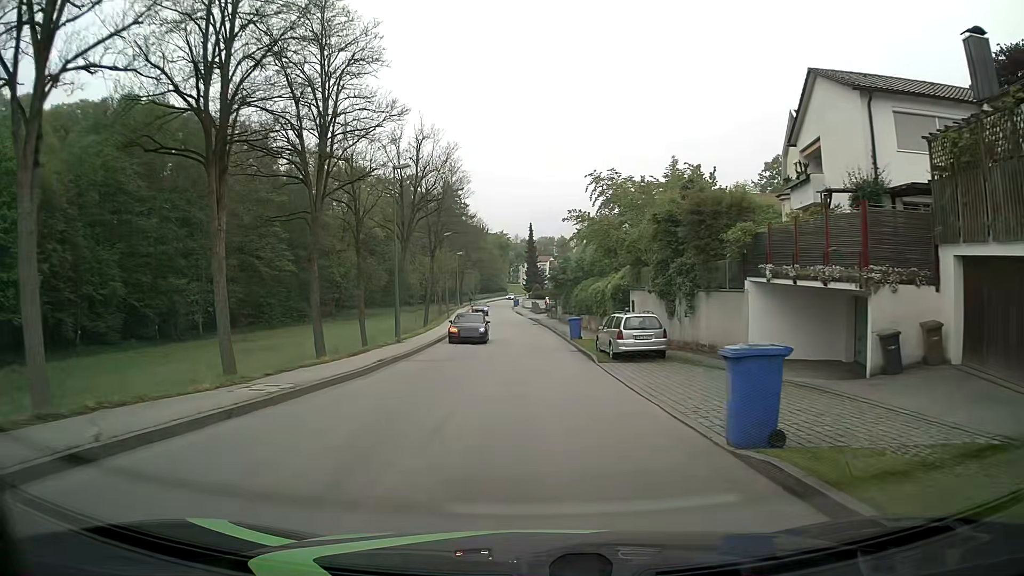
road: unclassified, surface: asphalt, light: Day
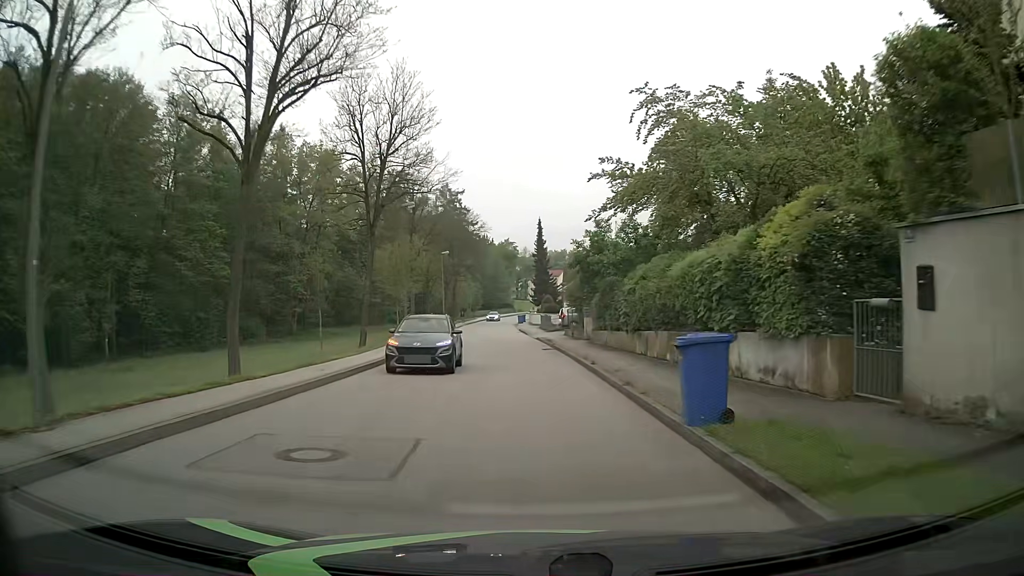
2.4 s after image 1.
(+0.2, +23.7) m; 0°
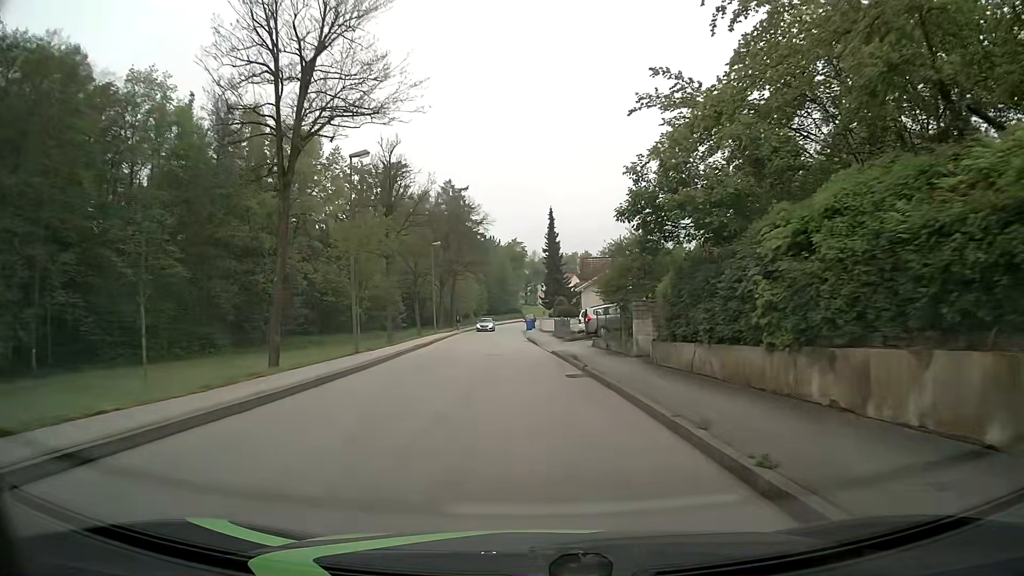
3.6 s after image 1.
(-0.2, +13.4) m; -1°
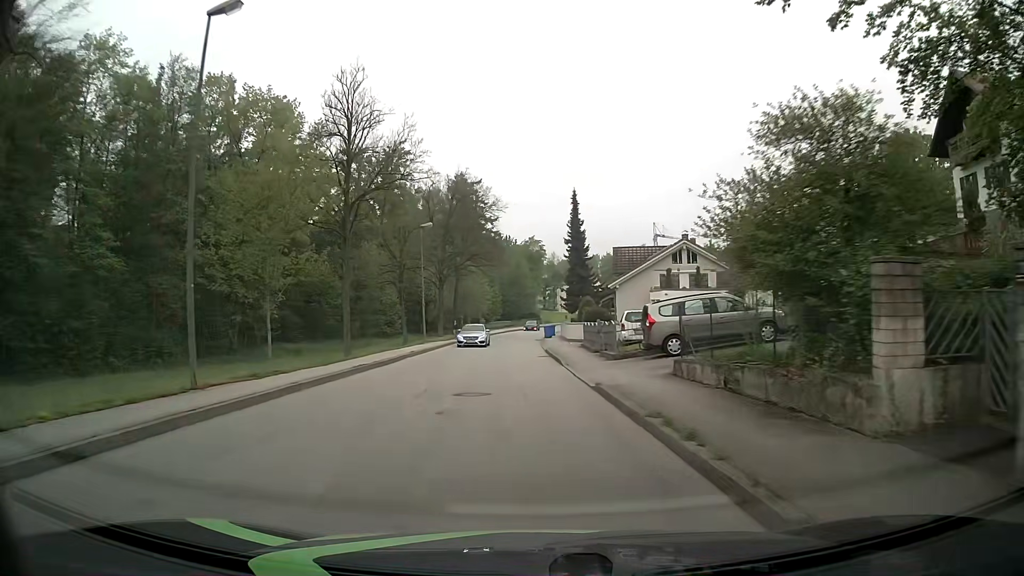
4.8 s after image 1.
(0.0, +14.0) m; -1°
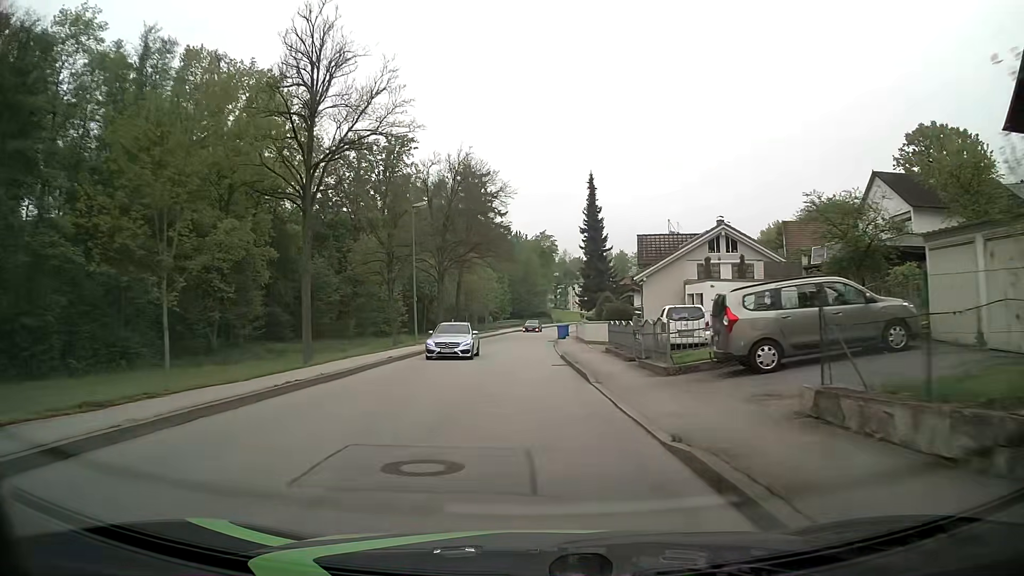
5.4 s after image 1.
(-0.2, +7.0) m; -1°
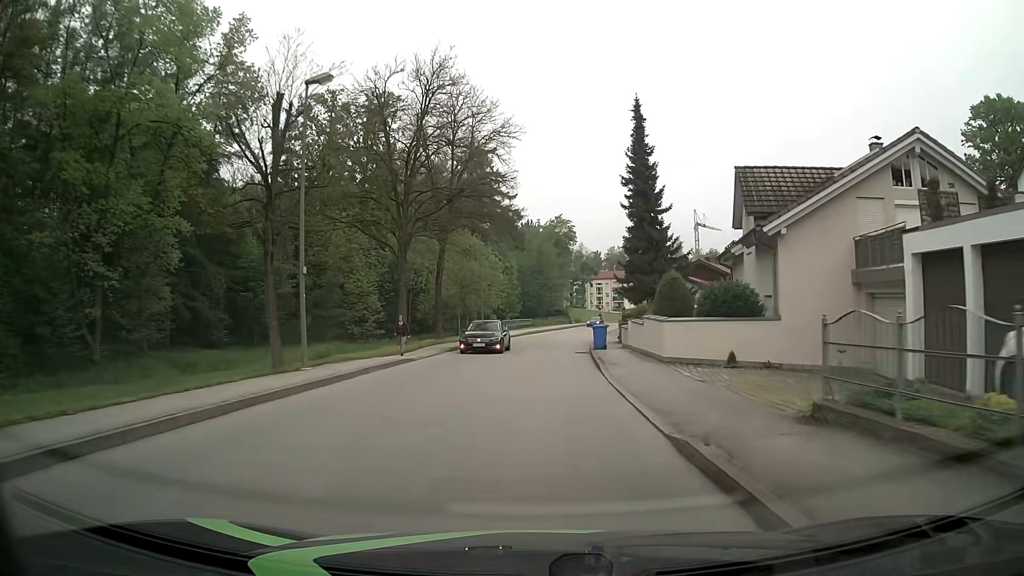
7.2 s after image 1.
(-0.3, +20.4) m; -1°
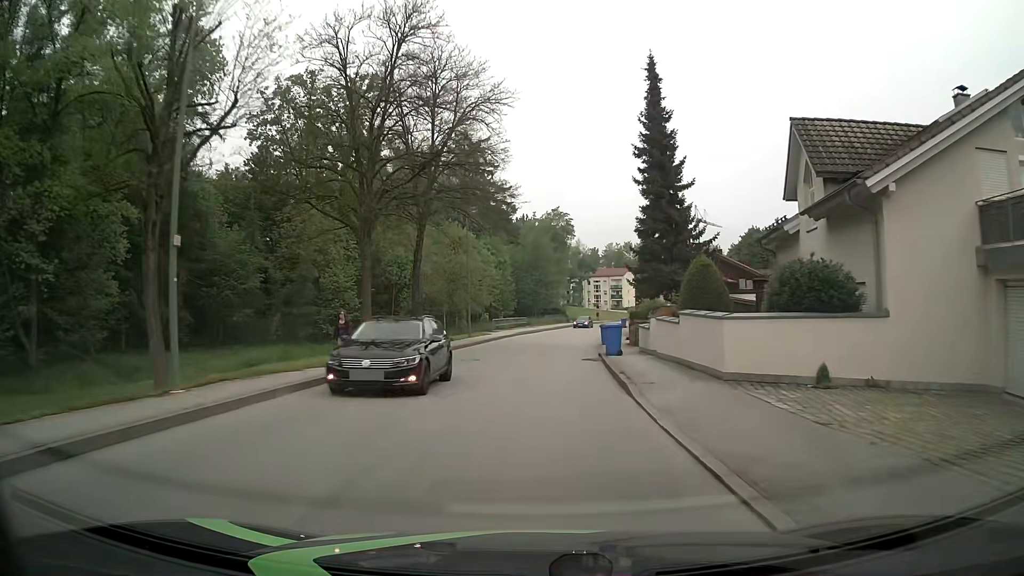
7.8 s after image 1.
(0.0, +6.6) m; 0°
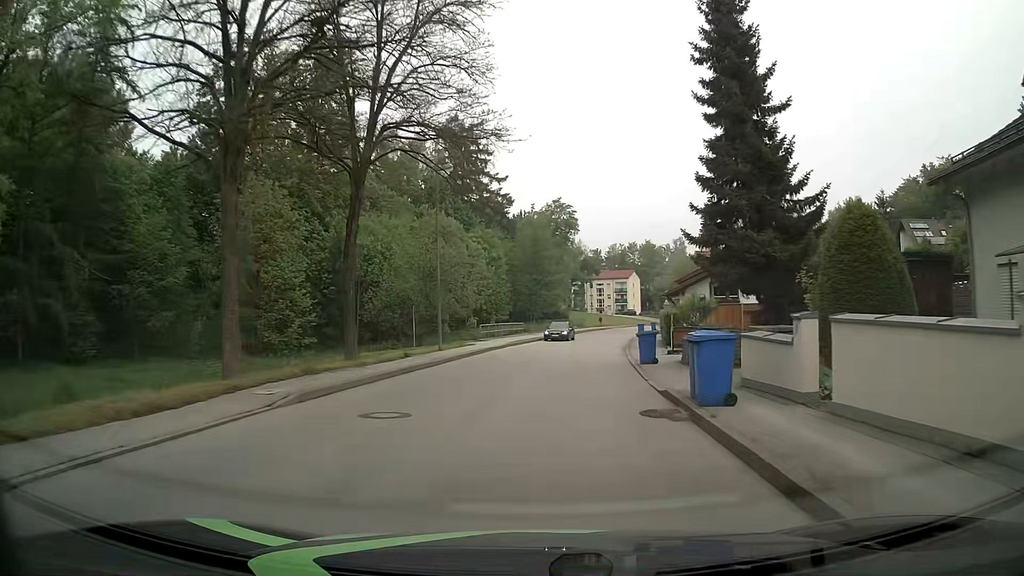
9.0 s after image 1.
(0.0, +12.8) m; 0°
(0, +10) (+1, +20) (+2, +30) (+3, +40) (+5, +50) (+7, +60) (+9, +69) (+11, +79) (+14, +89) (+17, +98) m
